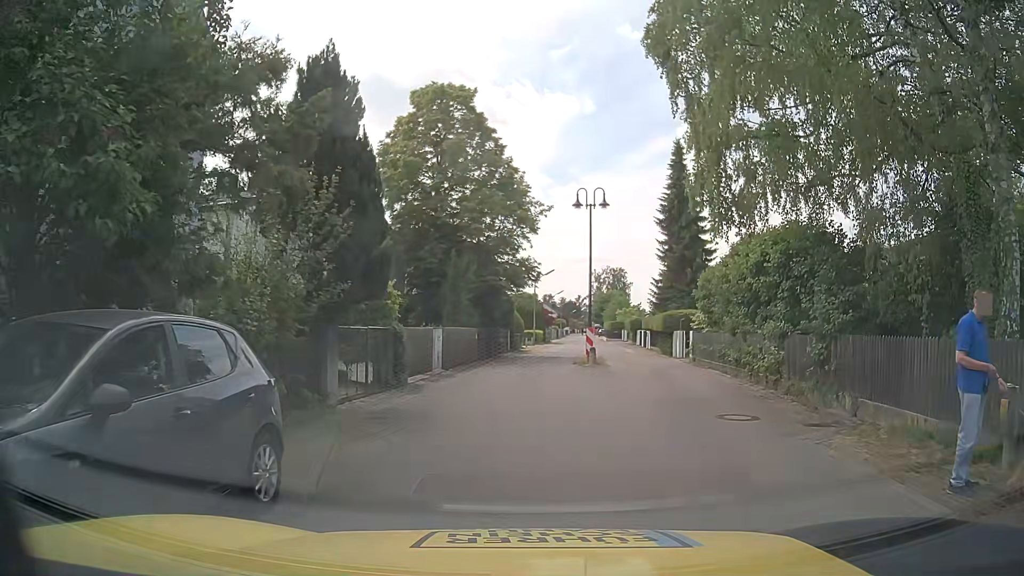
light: Day
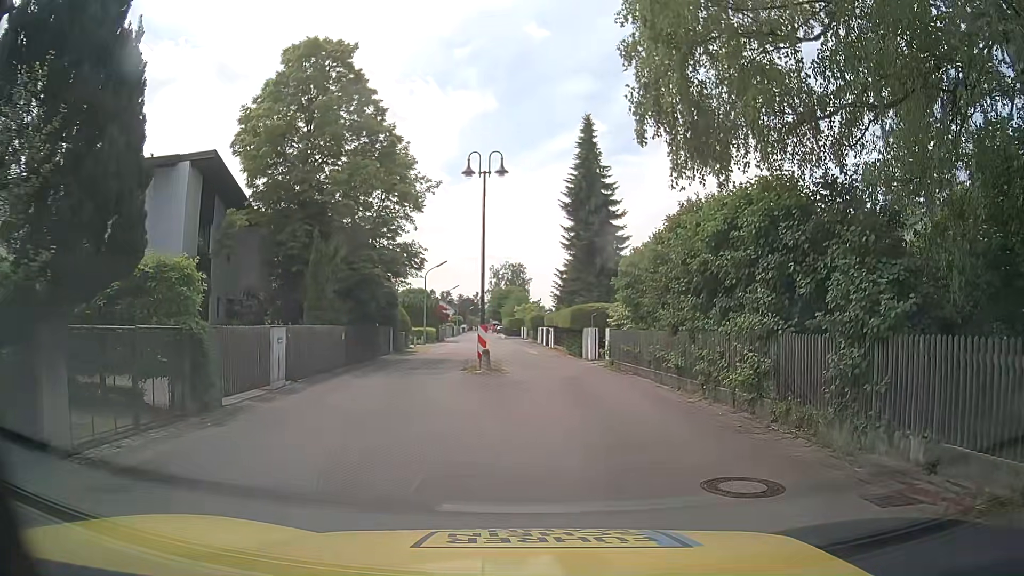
(+0.4, +5.1) m; +10°
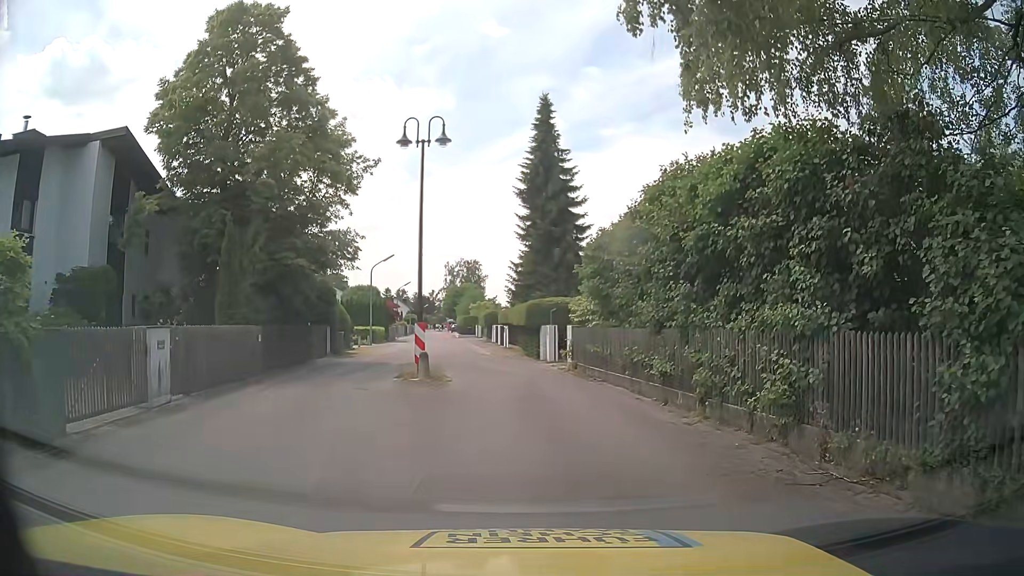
(+0.1, +3.3) m; +3°
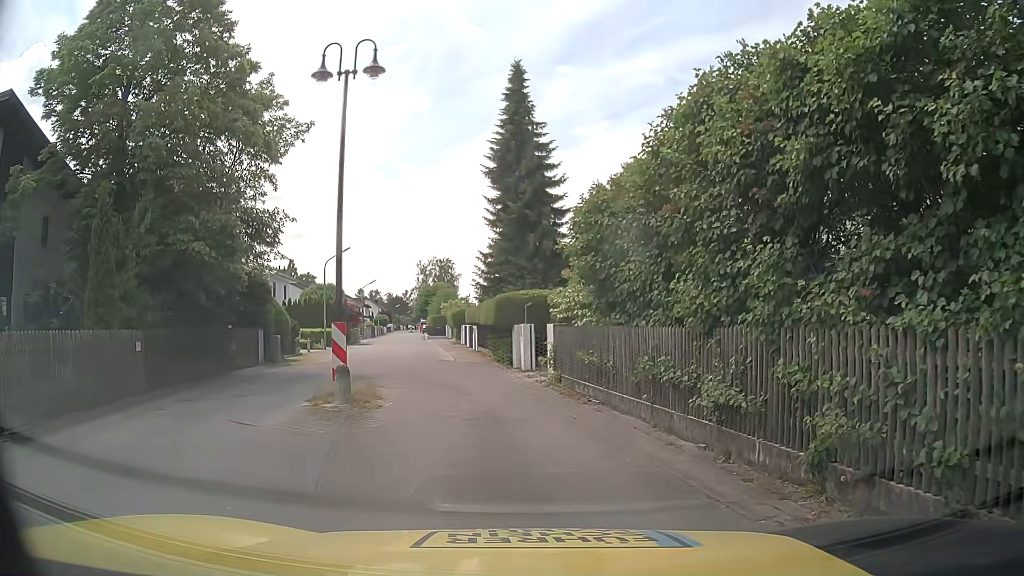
(+0.1, +5.0) m; +4°
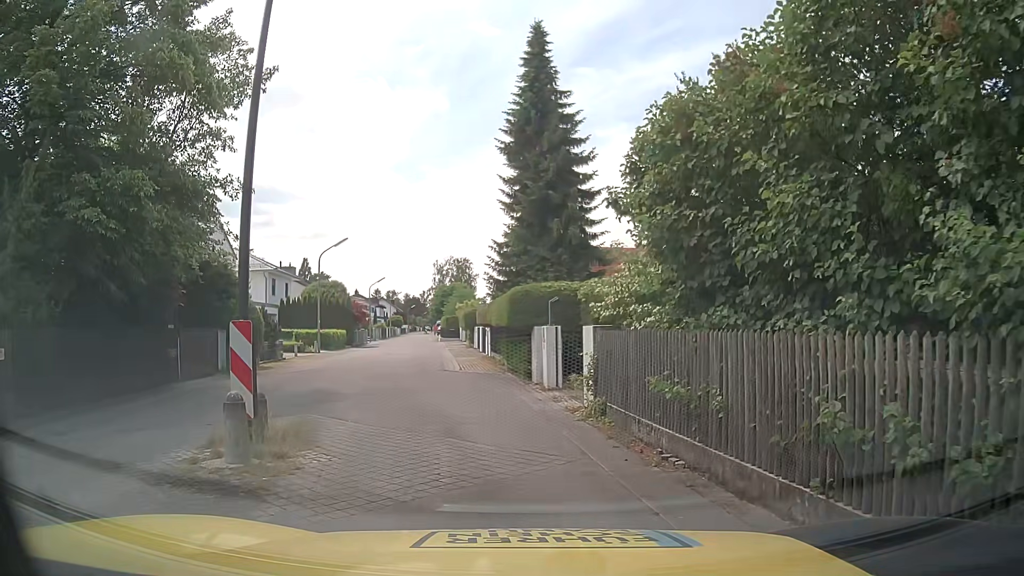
(-0.2, +4.9) m; -3°
